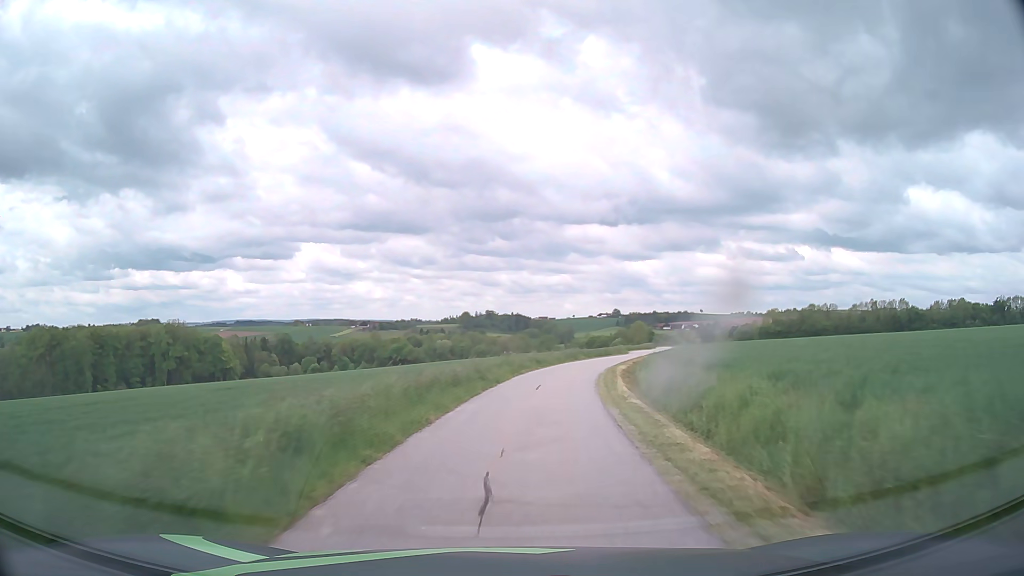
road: unclassified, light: Day
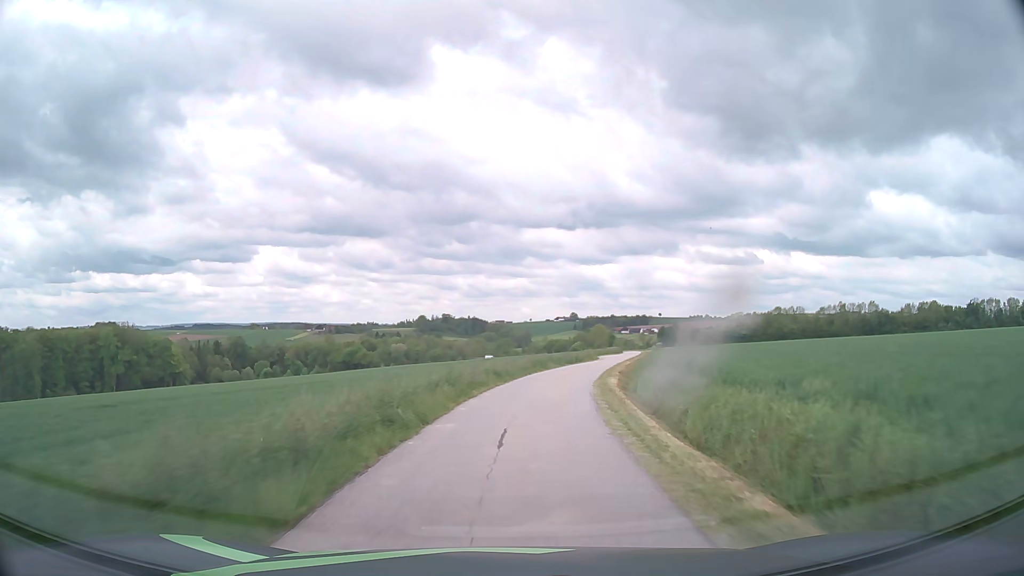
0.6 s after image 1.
(+0.3, +9.8) m; +4°
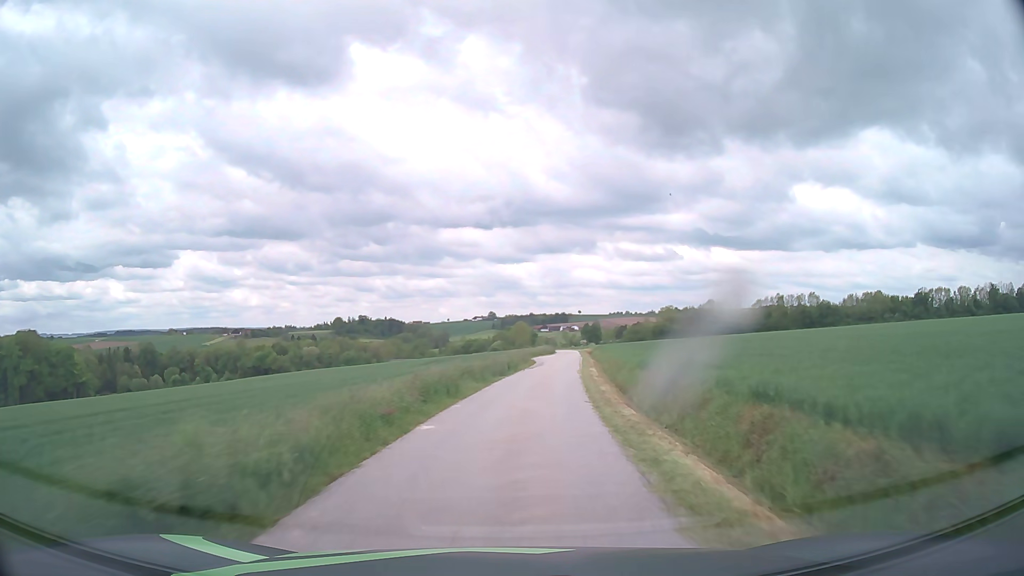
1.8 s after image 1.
(+1.2, +19.7) m; +7°
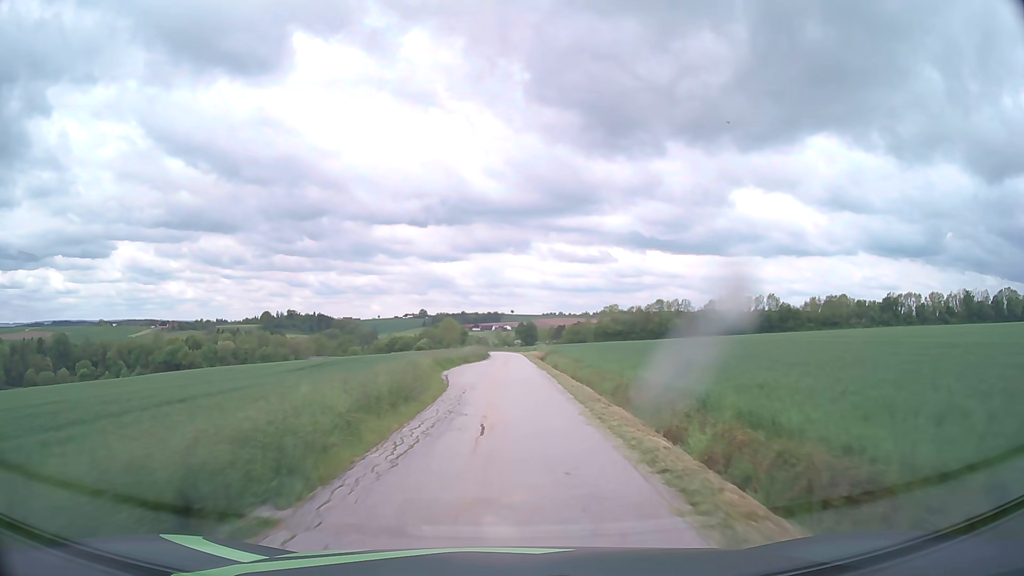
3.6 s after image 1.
(+1.8, +29.7) m; +6°
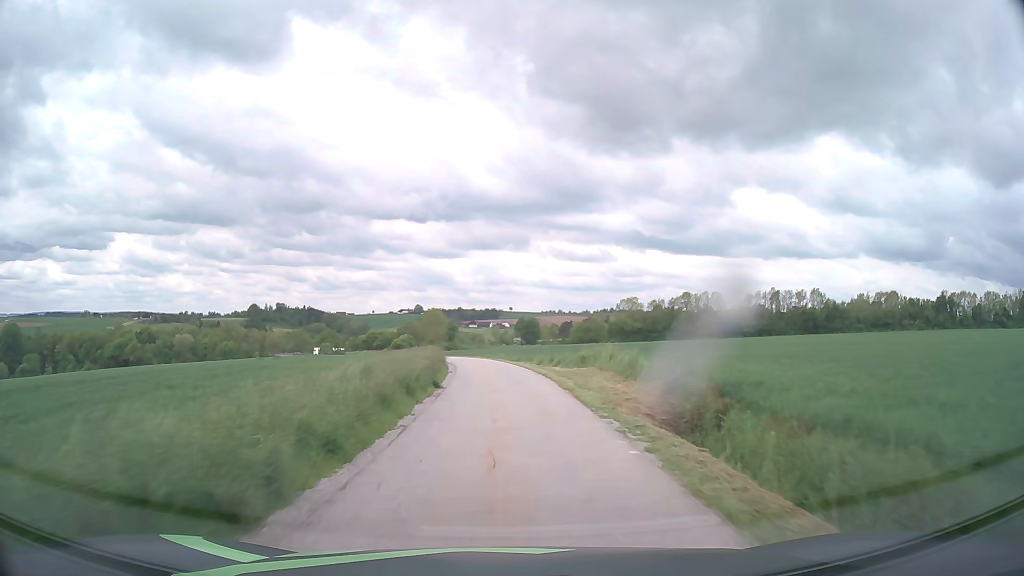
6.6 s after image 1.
(+0.2, +49.7) m; 0°
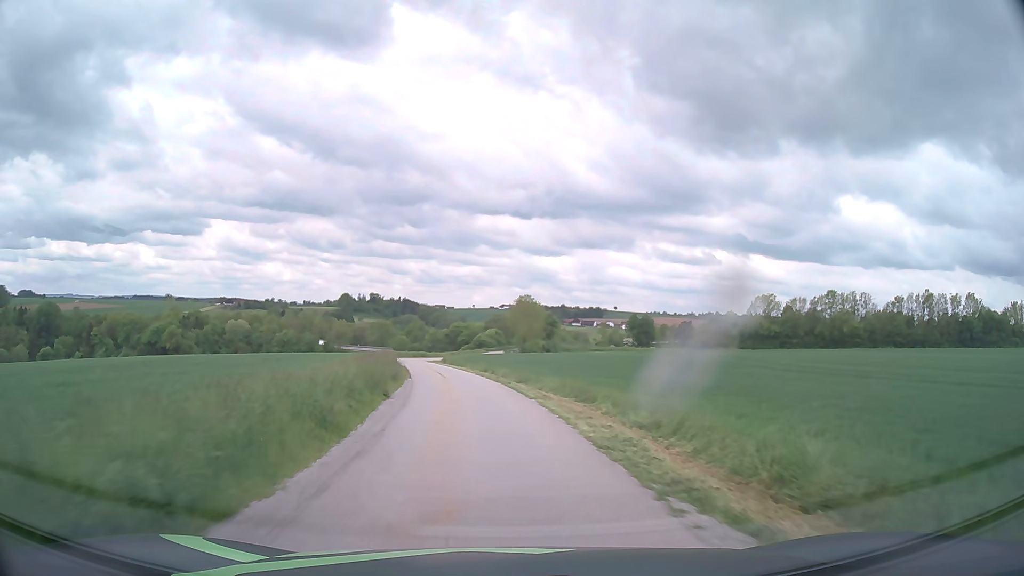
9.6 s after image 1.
(-2.3, +46.7) m; -8°
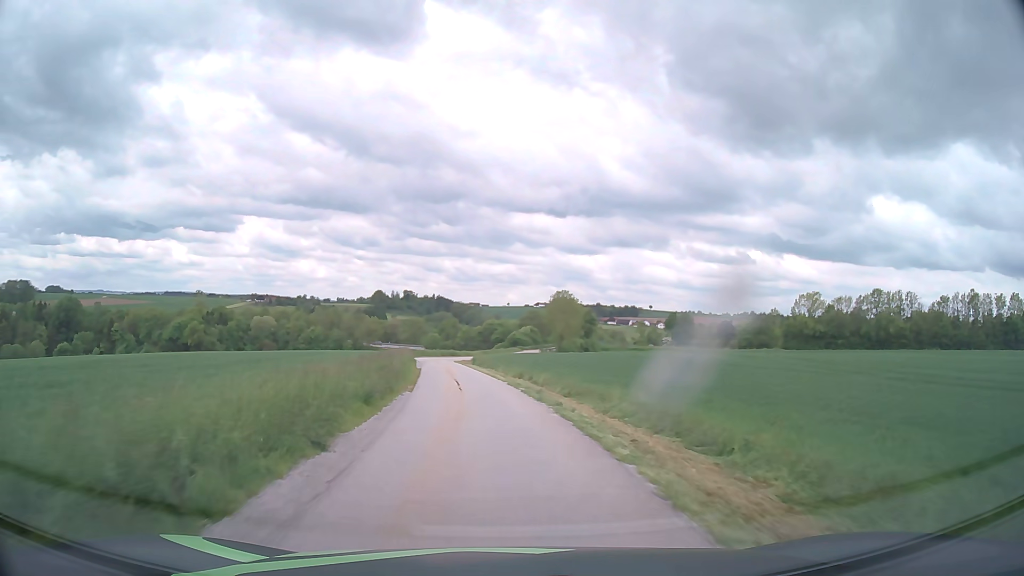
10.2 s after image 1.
(-0.2, +9.1) m; -3°
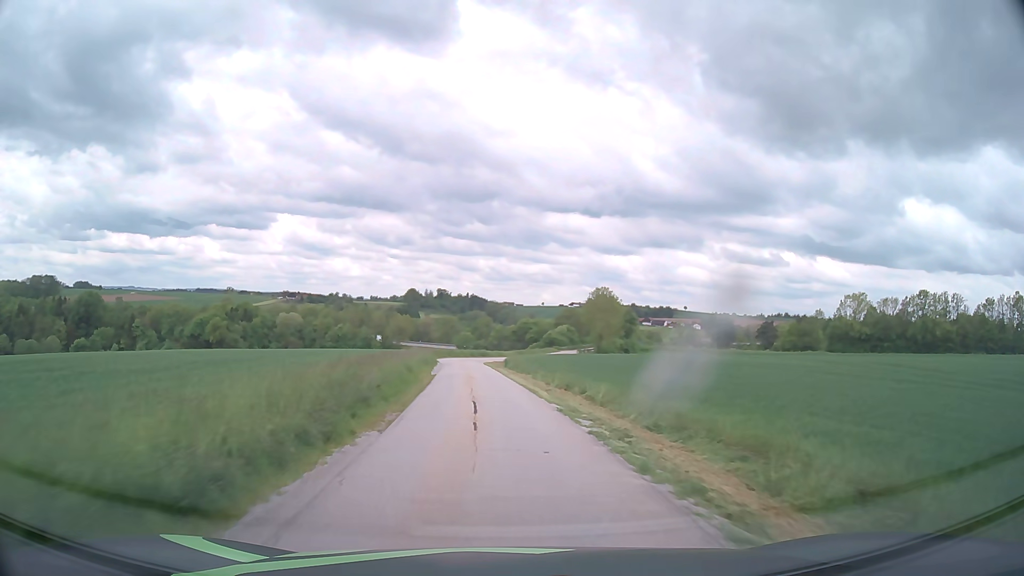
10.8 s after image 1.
(-0.2, +9.1) m; -3°
(0, +10) (-1, +20) (-2, +30) (-2, +40) (-3, +50) (-4, +60) (-4, +70) (-3, +80) (-1, +90) (+1, +99) m
